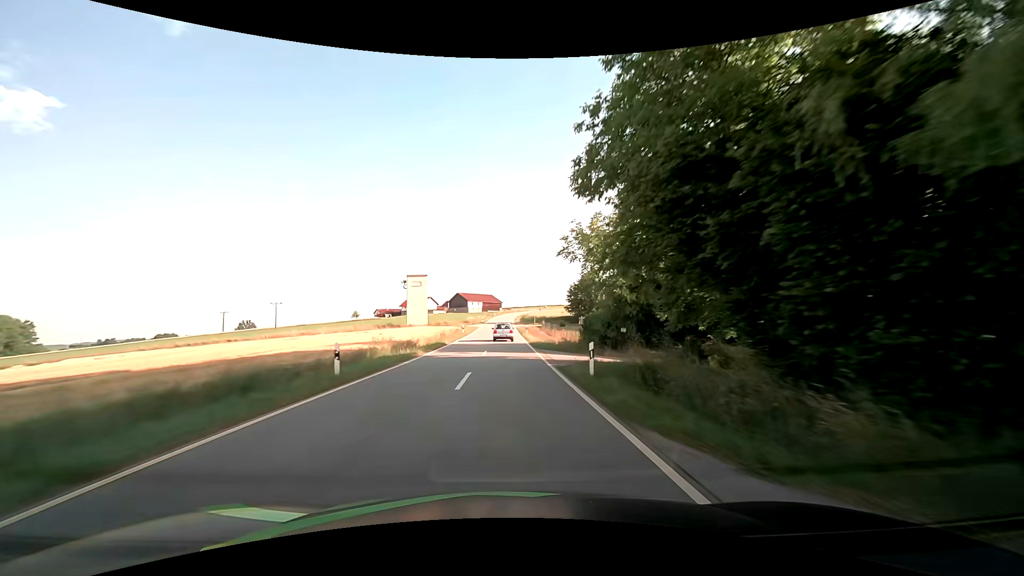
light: Day
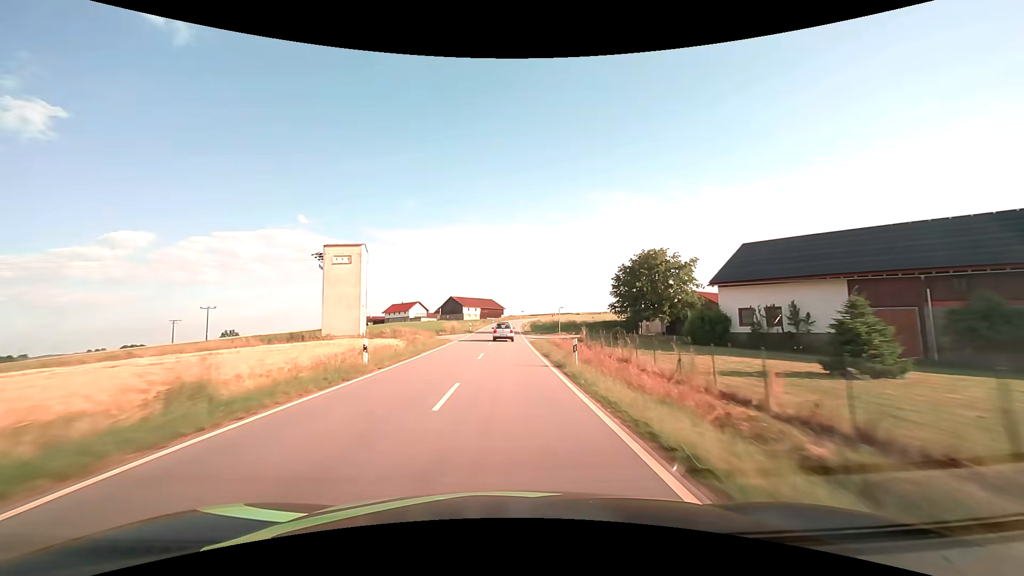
(+0.1, +39.2) m; 0°
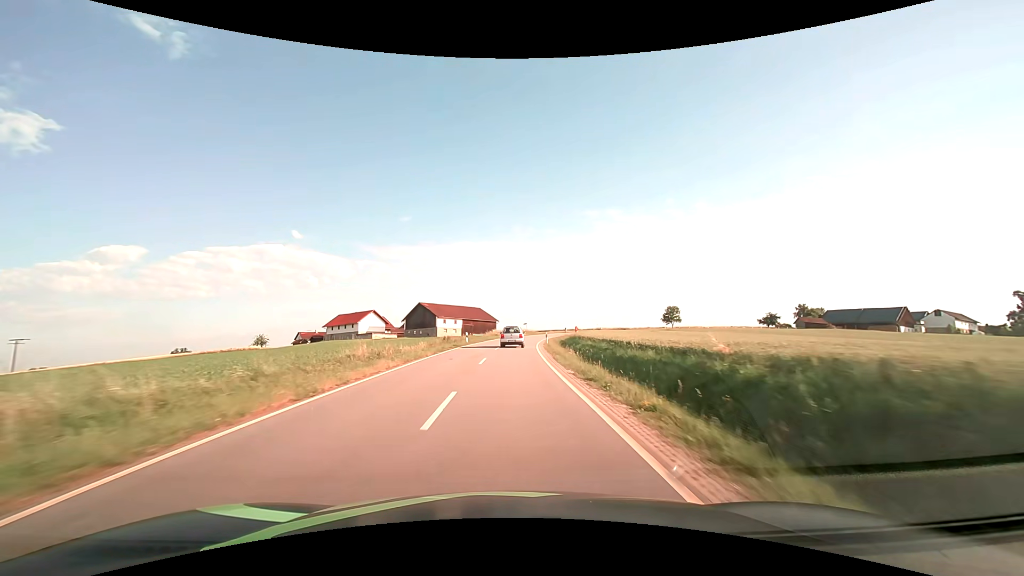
(-0.1, +62.0) m; +1°
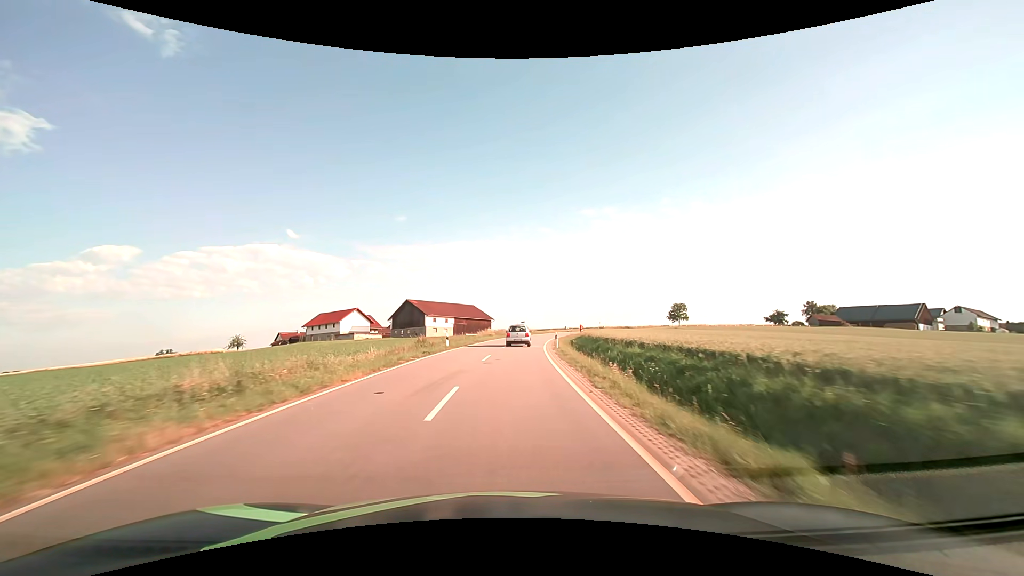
(+0.1, +11.6) m; +1°
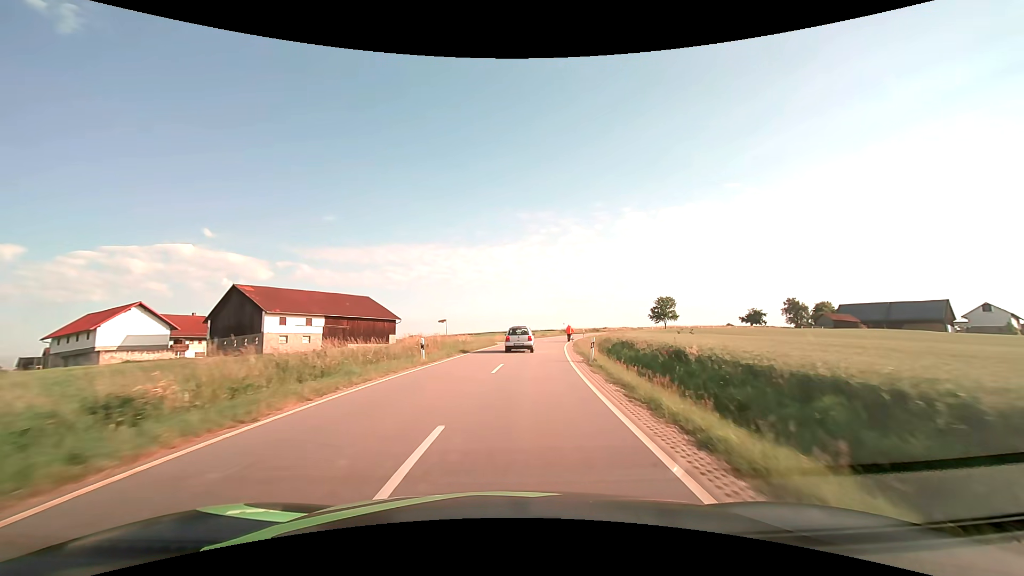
(+2.7, +52.3) m; +7°
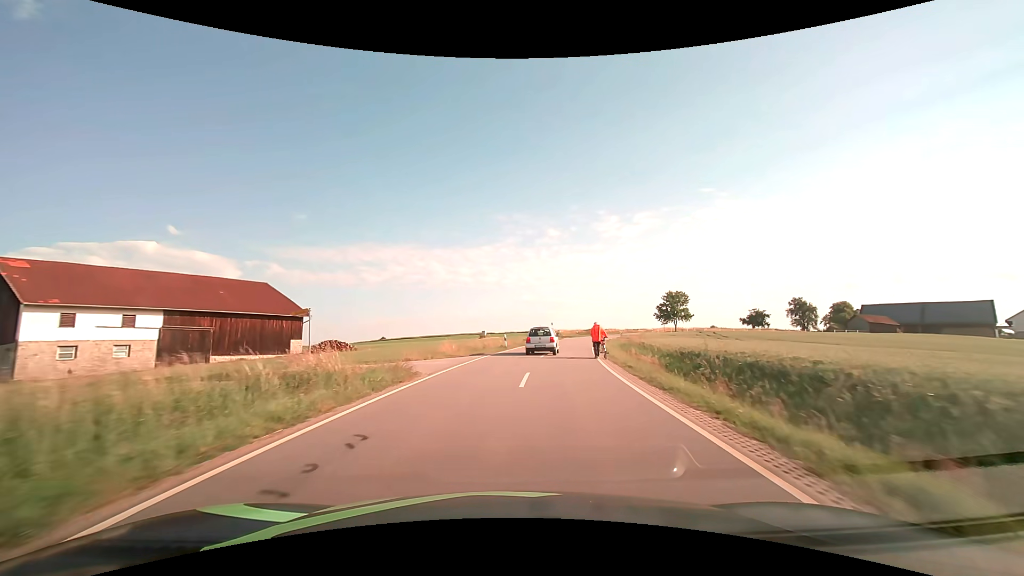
(+0.9, +27.7) m; +3°
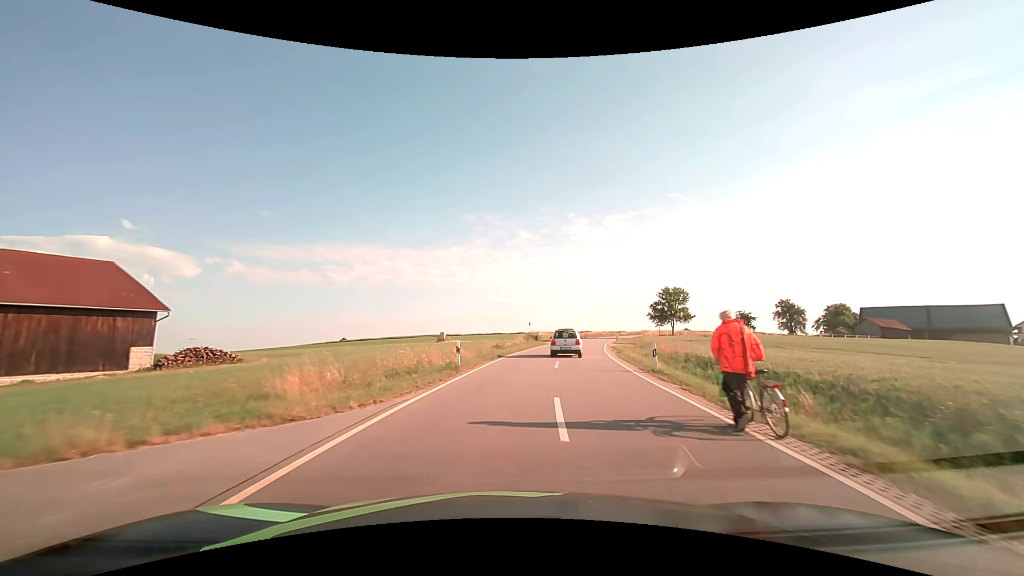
(+0.4, +17.7) m; +3°
